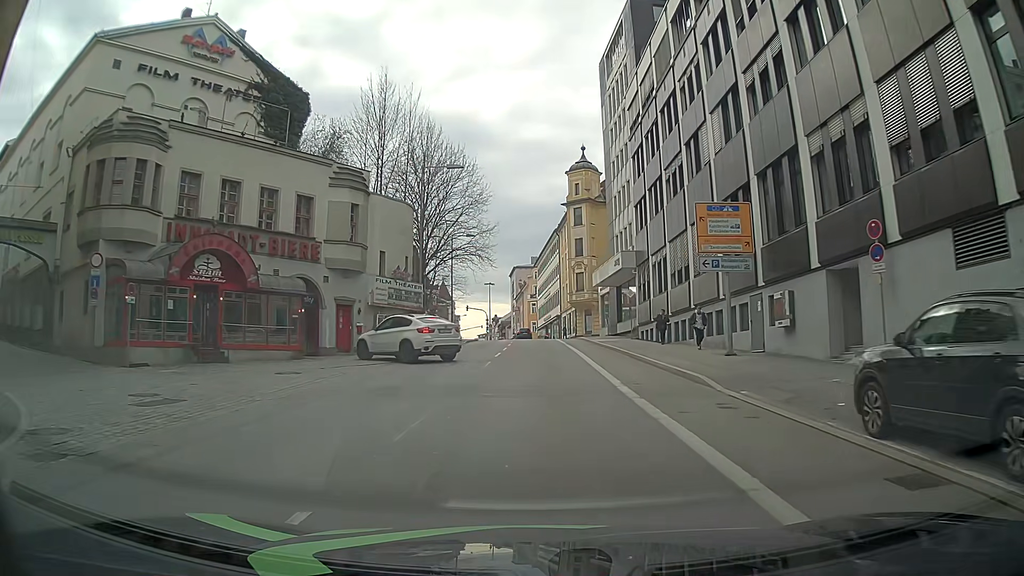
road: tertiary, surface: asphalt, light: Day
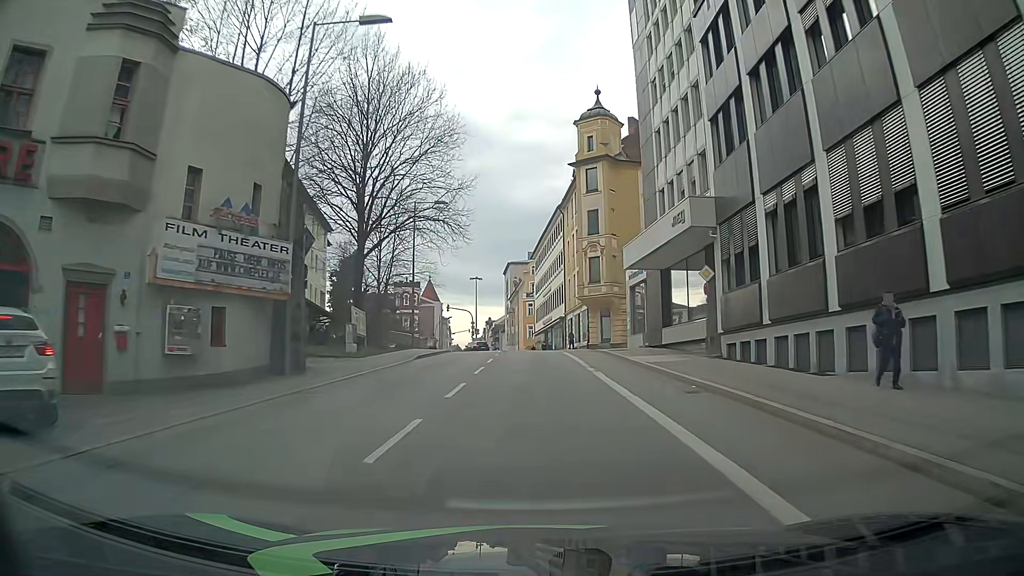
(0.0, +19.6) m; 0°
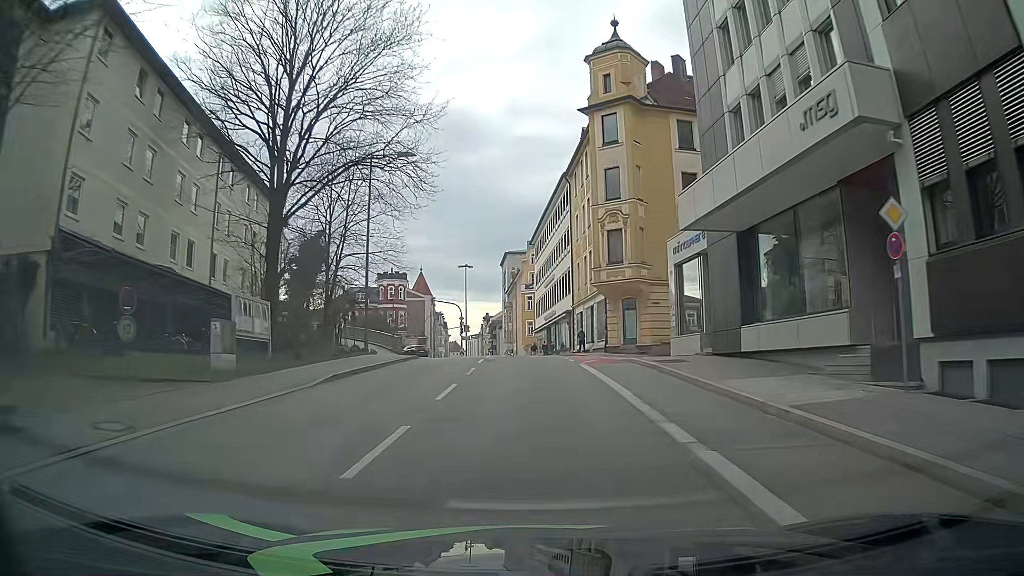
(0.0, +12.7) m; -2°
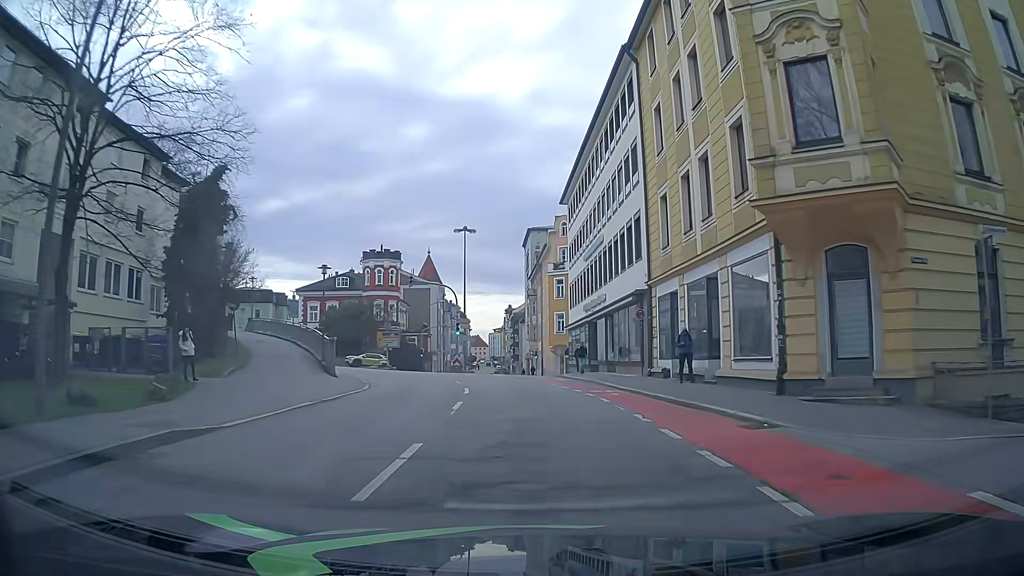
(+0.1, +24.5) m; -1°
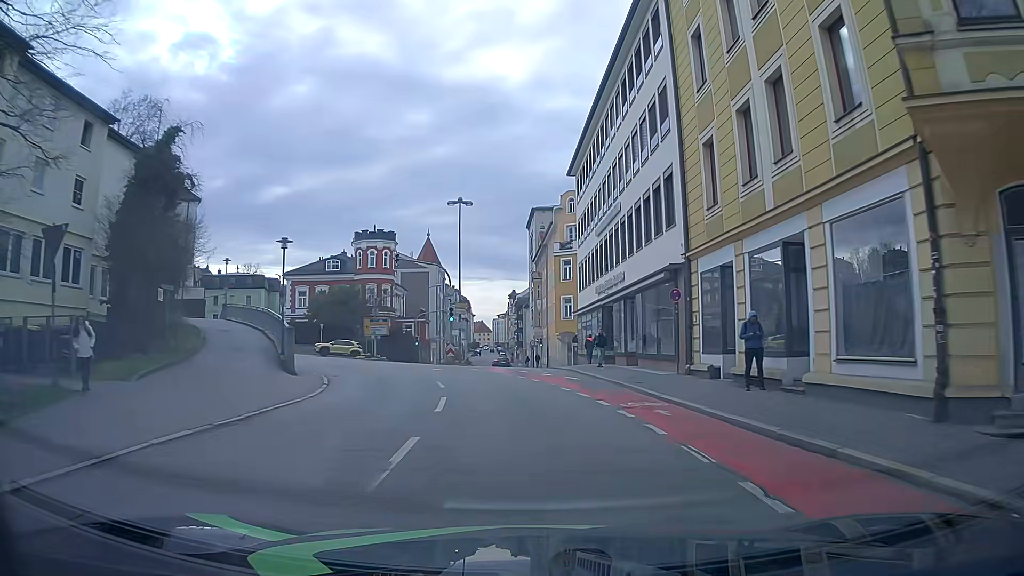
(+0.1, +5.9) m; 0°
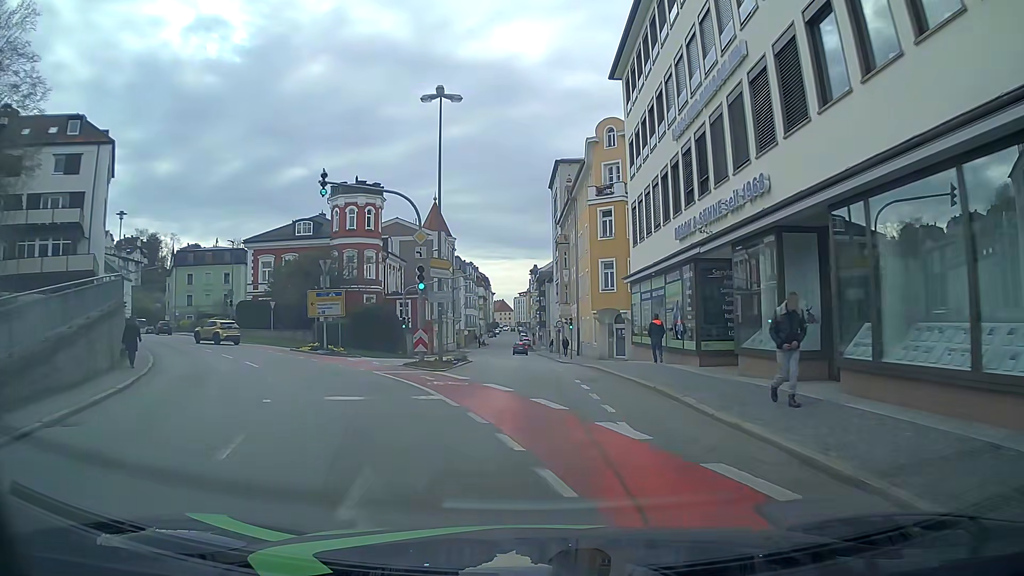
(-0.3, +17.3) m; -1°
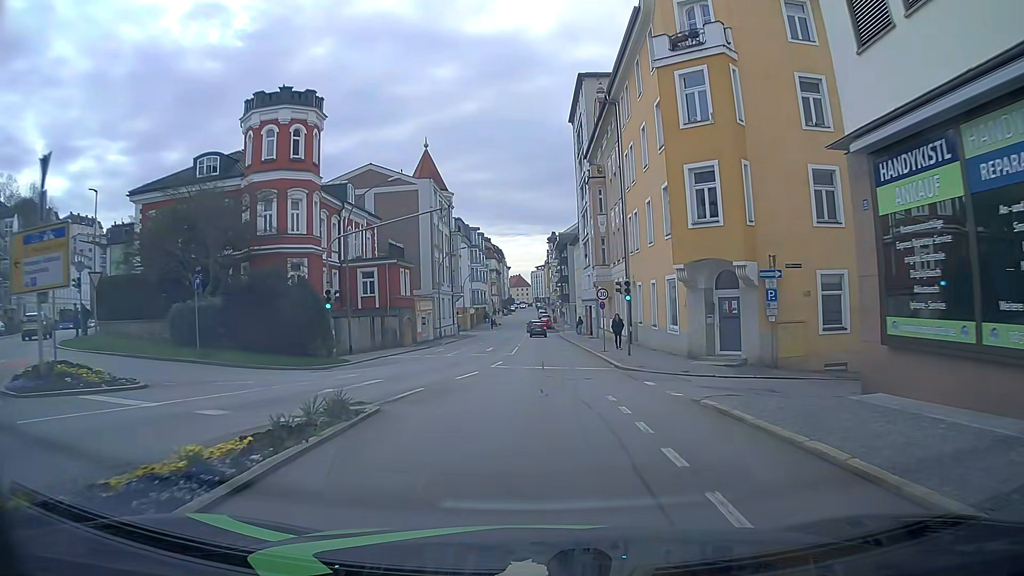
(-0.7, +22.2) m; -3°
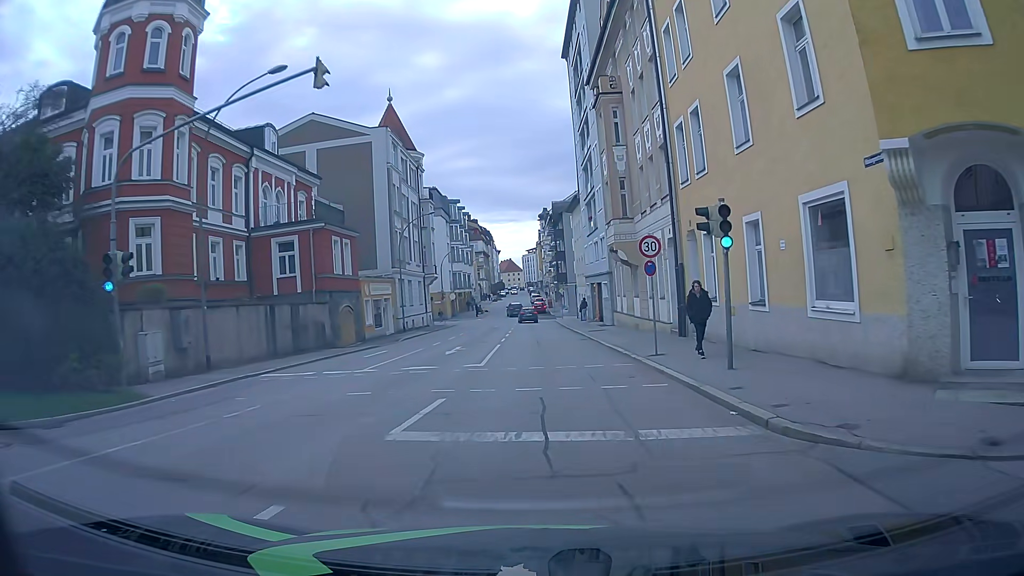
(+0.1, +15.2) m; +1°
(0, +10) (0, +20) (-1, +30) (-1, +40) (-1, +50) (-1, +60) (-2, +70) (-3, +80) (-3, +90) (-4, +100) m
